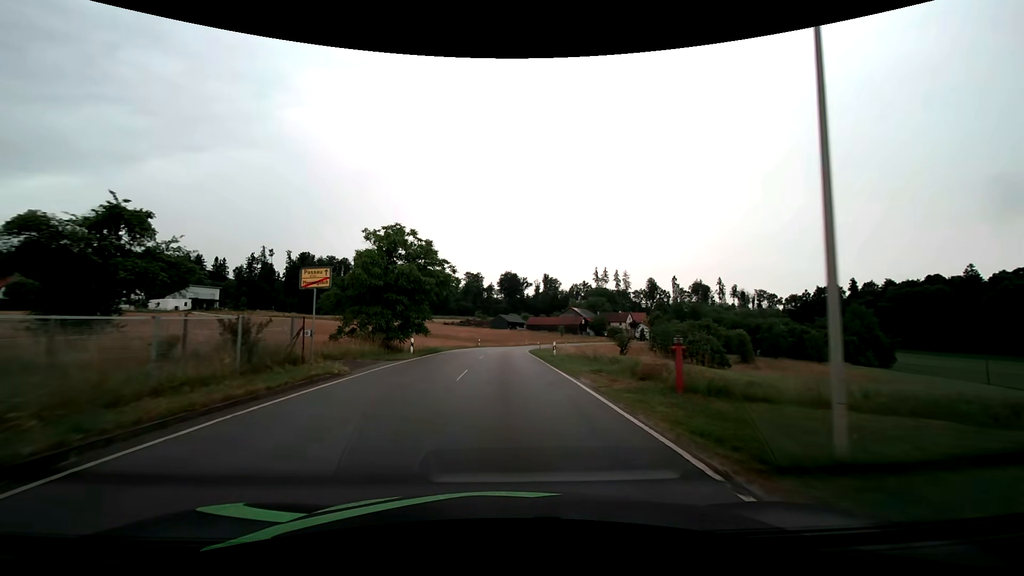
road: tertiary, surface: asphalt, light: Day
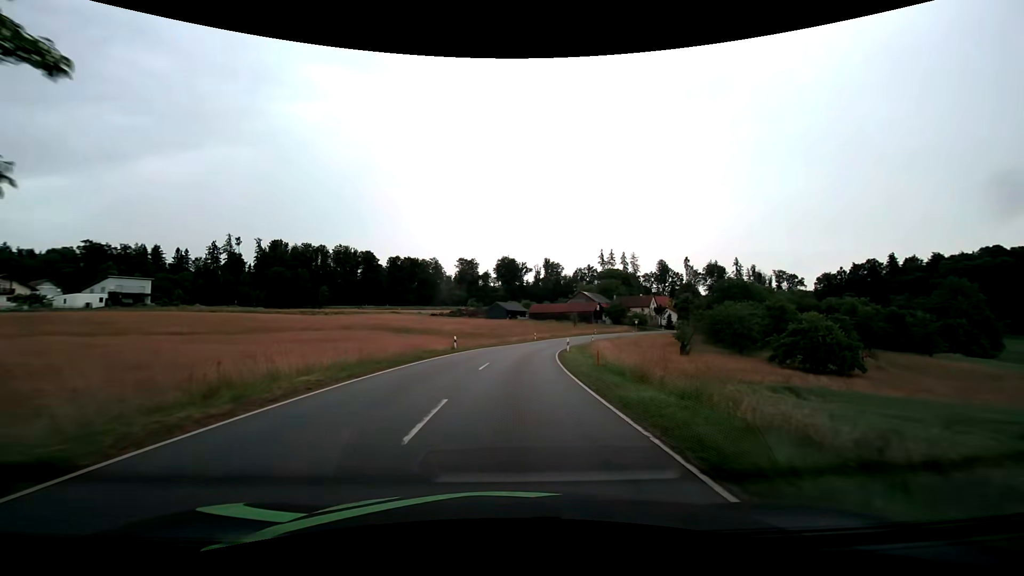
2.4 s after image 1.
(-0.2, +31.7) m; 0°
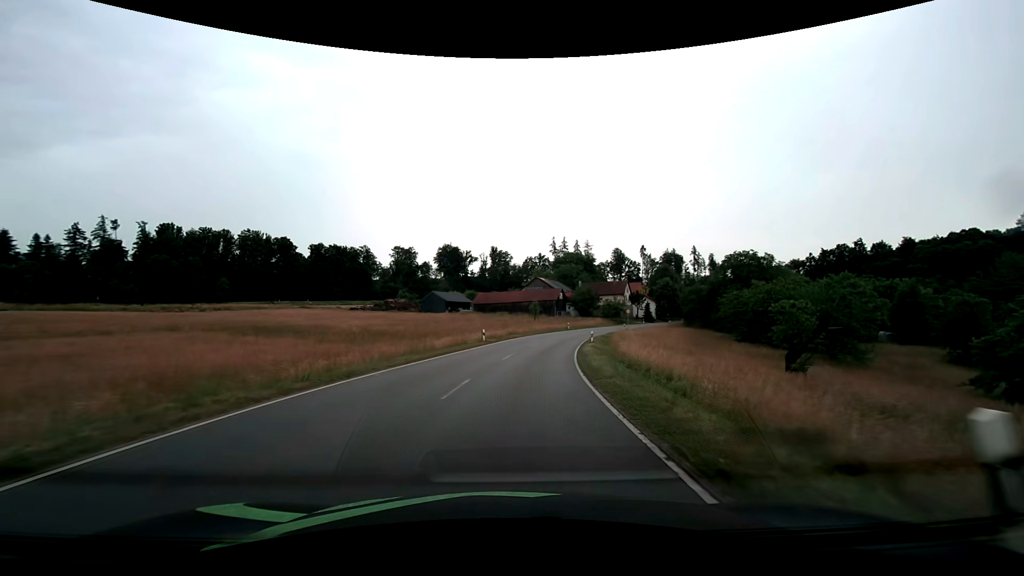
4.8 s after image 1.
(+1.3, +32.5) m; +6°
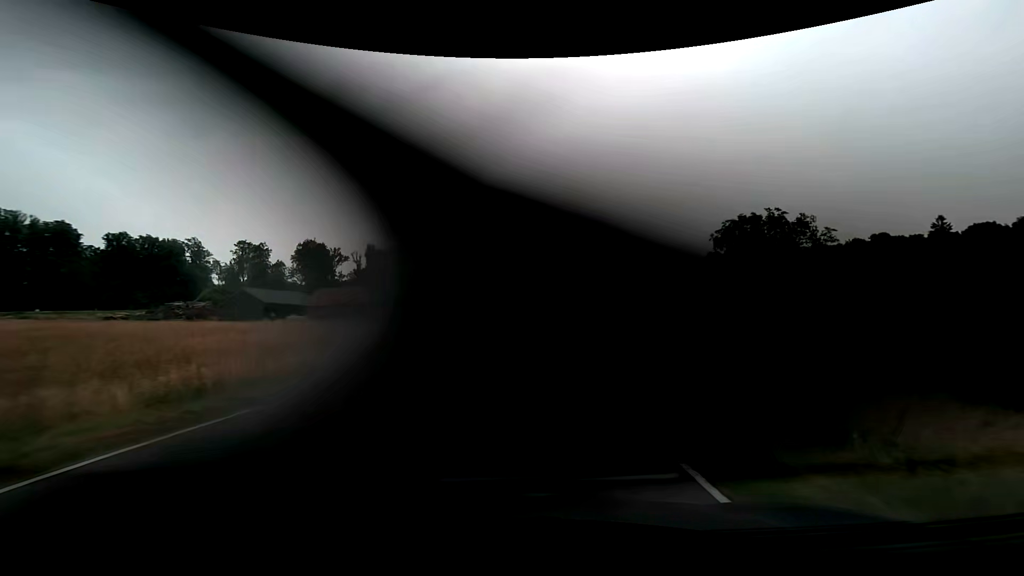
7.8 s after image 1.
(+4.4, +41.7) m; +13°
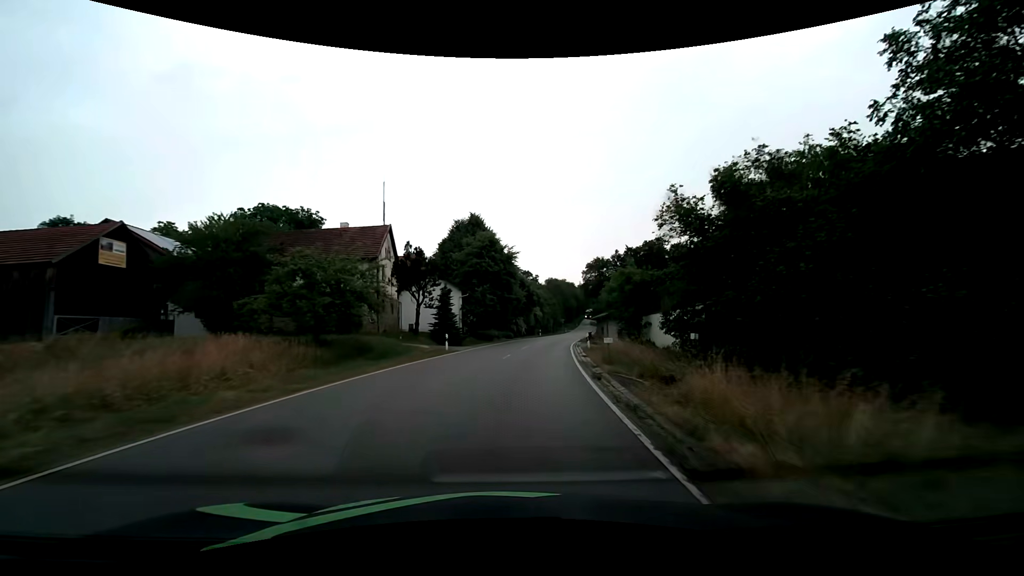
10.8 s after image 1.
(+5.4, +41.5) m; +15°
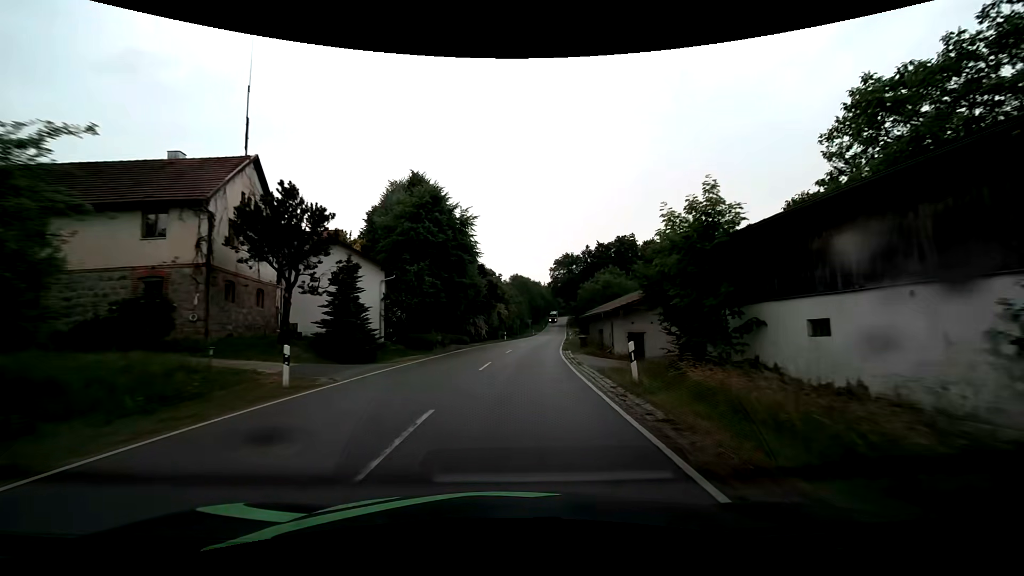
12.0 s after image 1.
(+0.6, +16.9) m; +4°
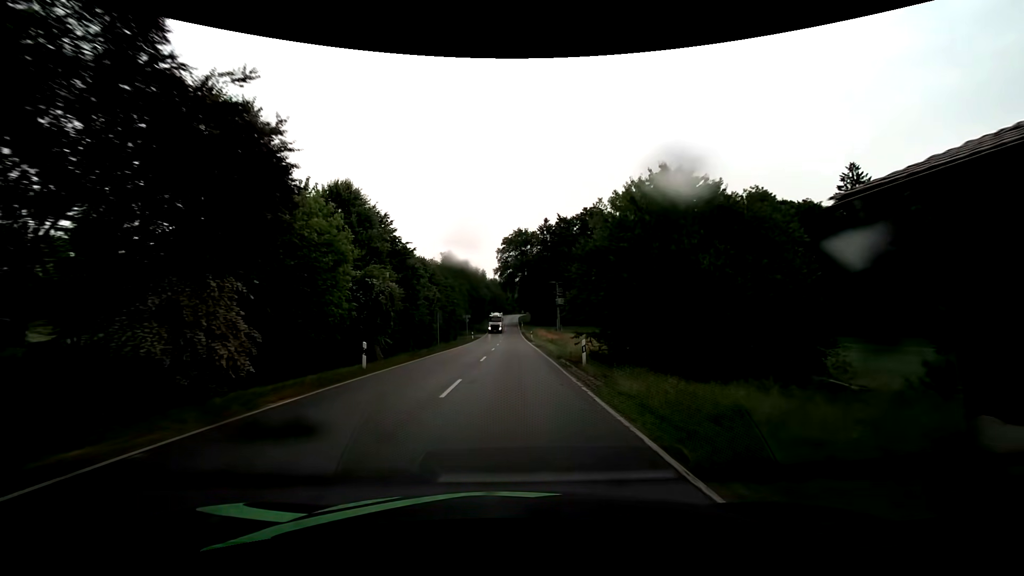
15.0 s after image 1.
(+2.9, +42.4) m; +7°
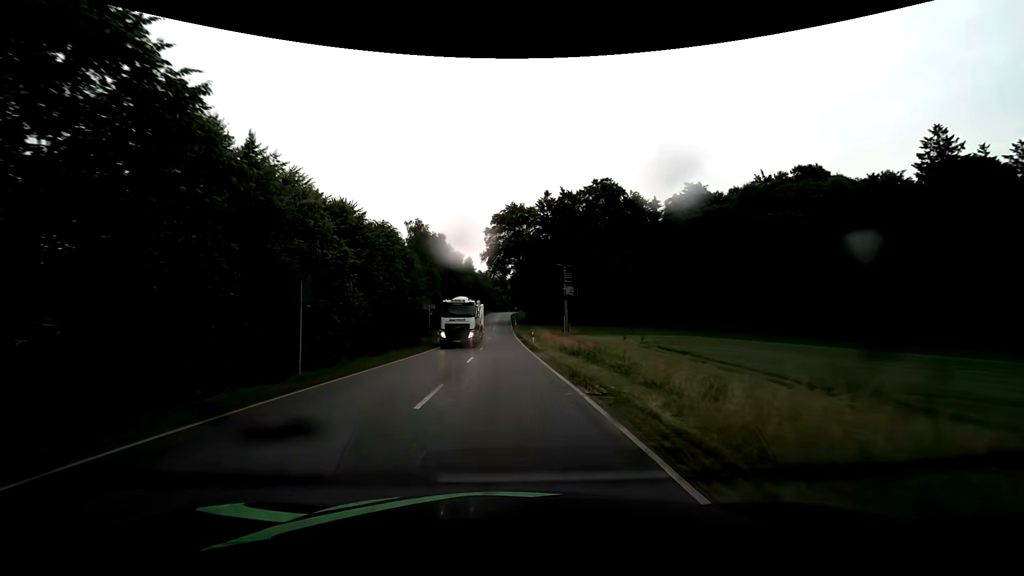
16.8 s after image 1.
(+0.3, +25.6) m; +1°
(0, +10) (0, +20) (0, +30) (-1, +40) (-1, +50) (-1, +60) (-1, +70) (-1, +80) (-2, +90) (-2, +100) m
